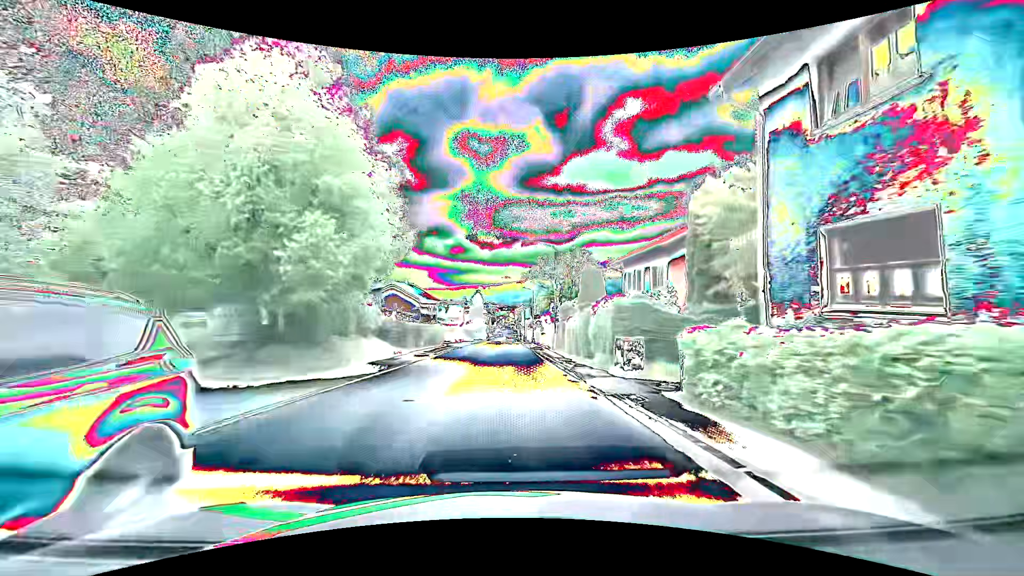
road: tertiary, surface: asphalt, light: Day
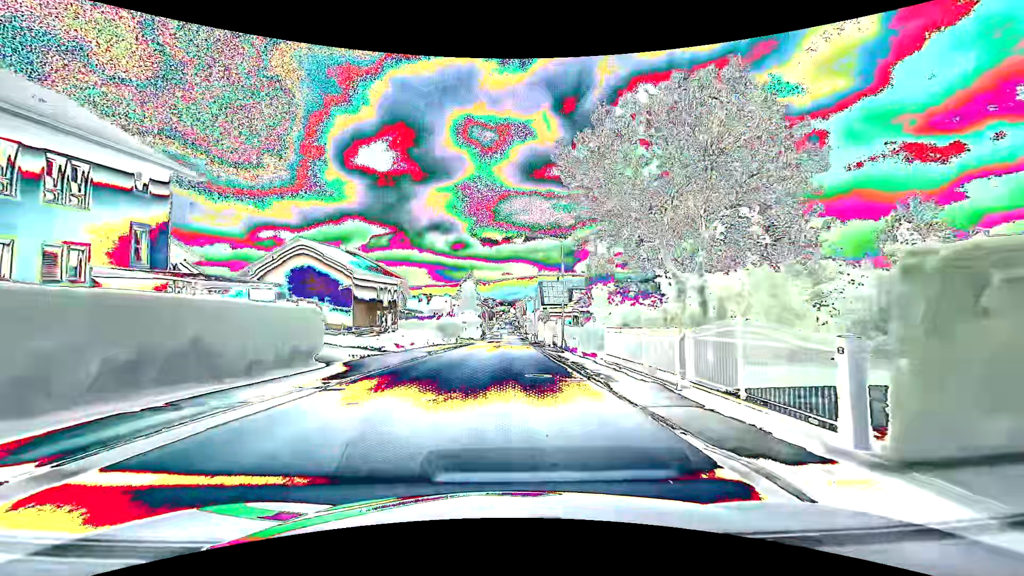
(-0.2, +35.5) m; 0°
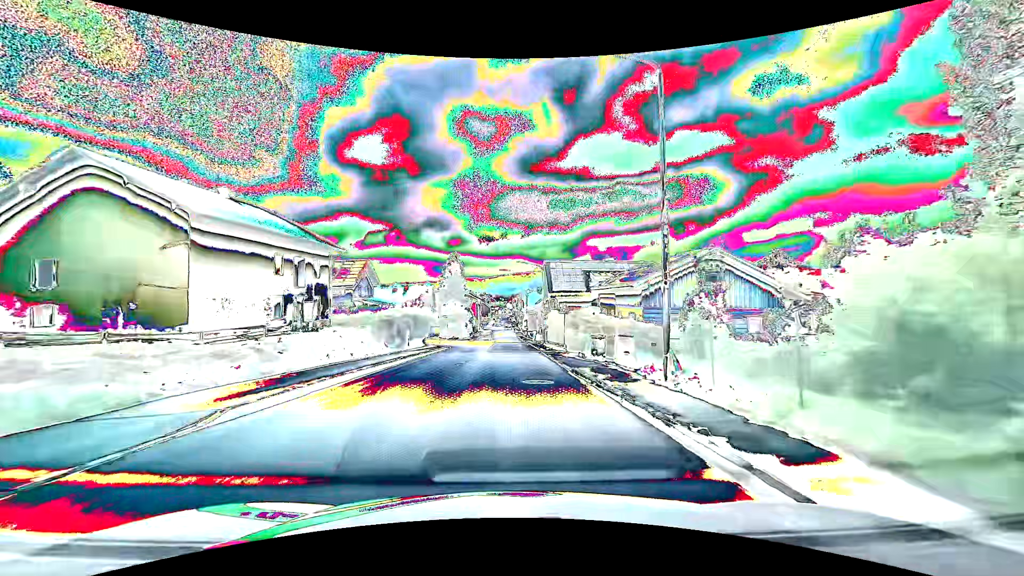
(+0.1, +22.4) m; 0°
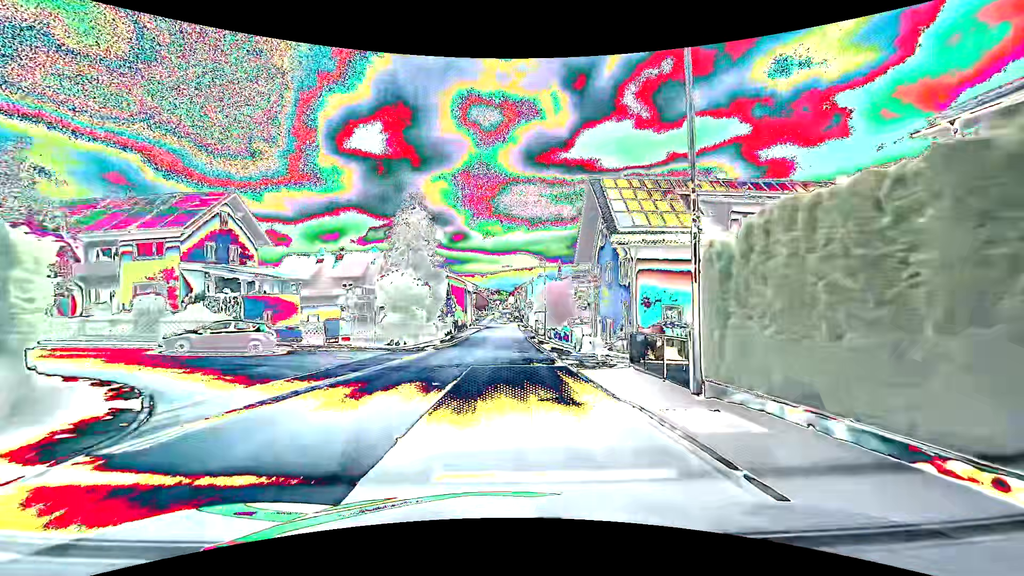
(0.0, +37.5) m; -1°
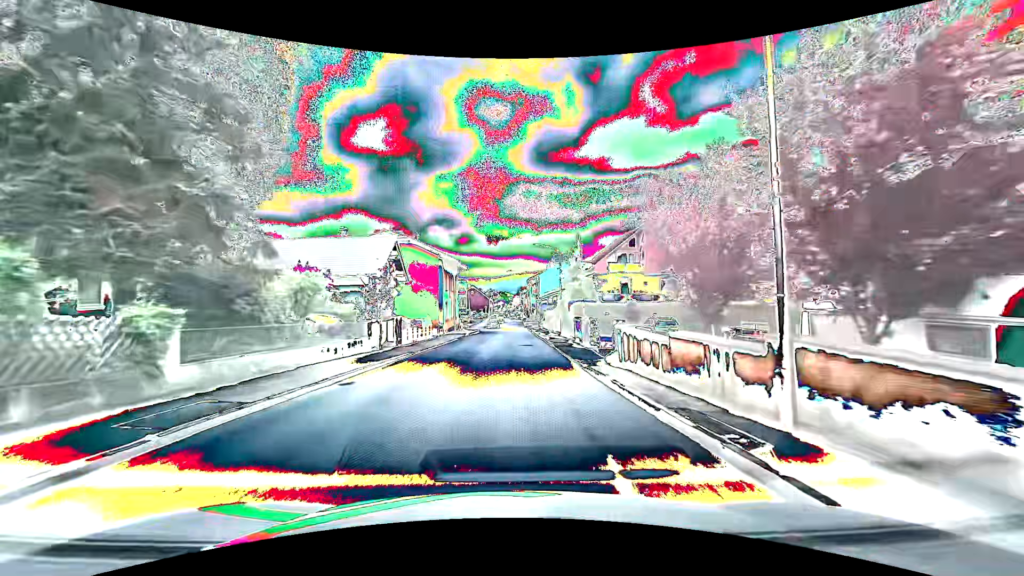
(-0.1, +37.7) m; -1°
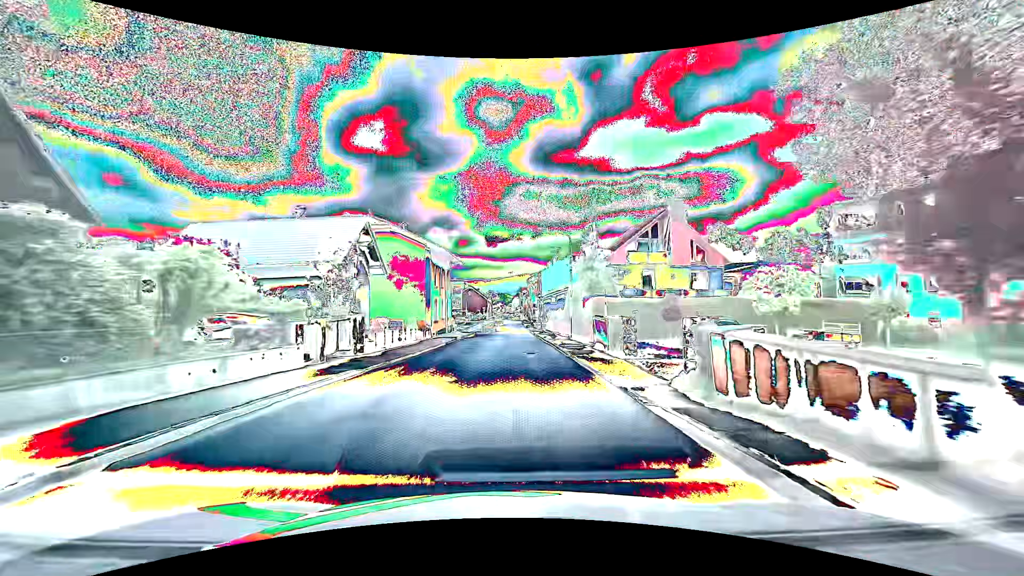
(+0.1, +7.5) m; +1°
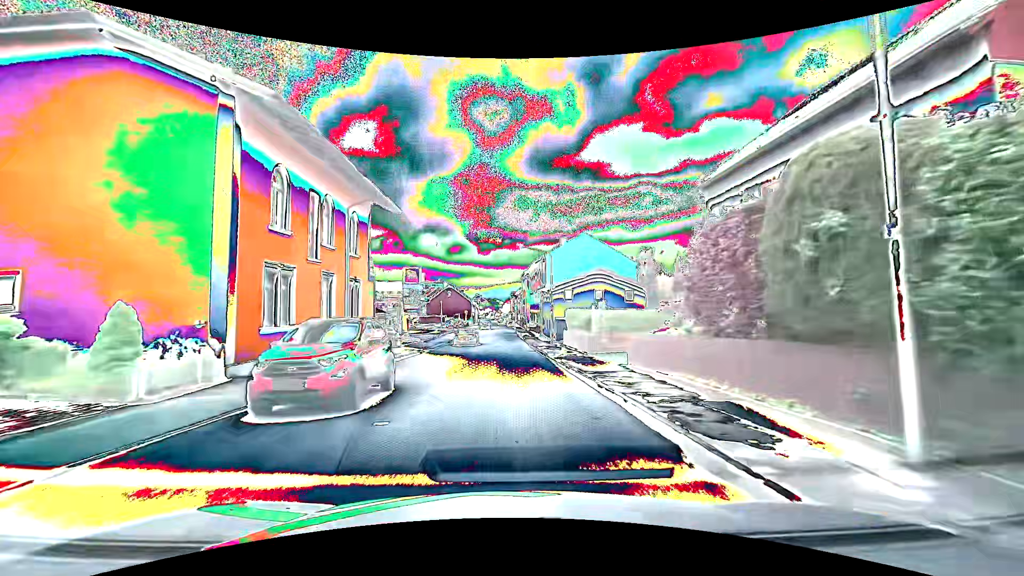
(+0.3, +30.1) m; +1°
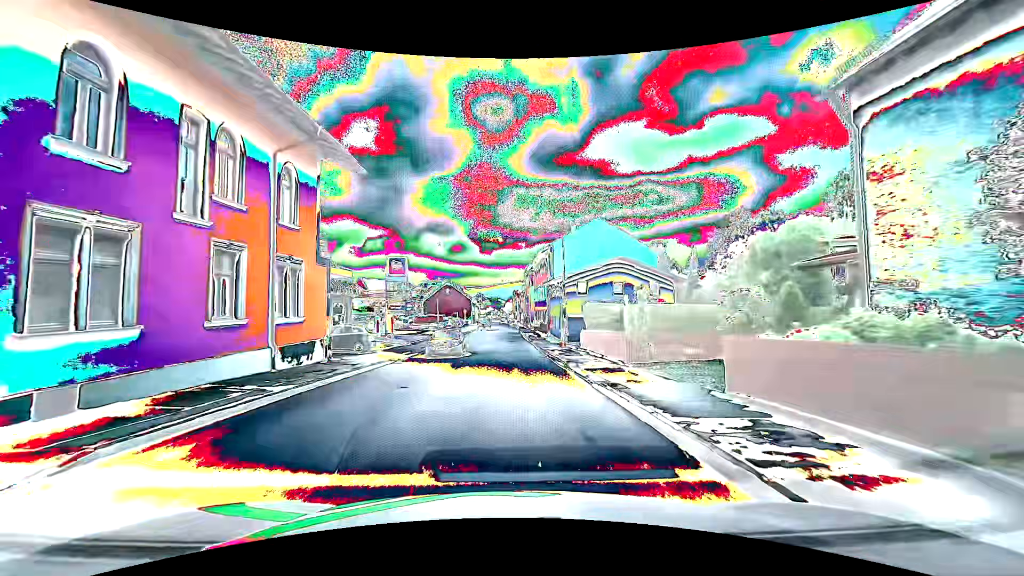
(0.0, +7.6) m; 0°
(0, +10) (0, +20) (0, +30) (0, +40) (0, +50) (0, +60) (-1, +70) (-1, +80) (-2, +90) (-2, +100) m
